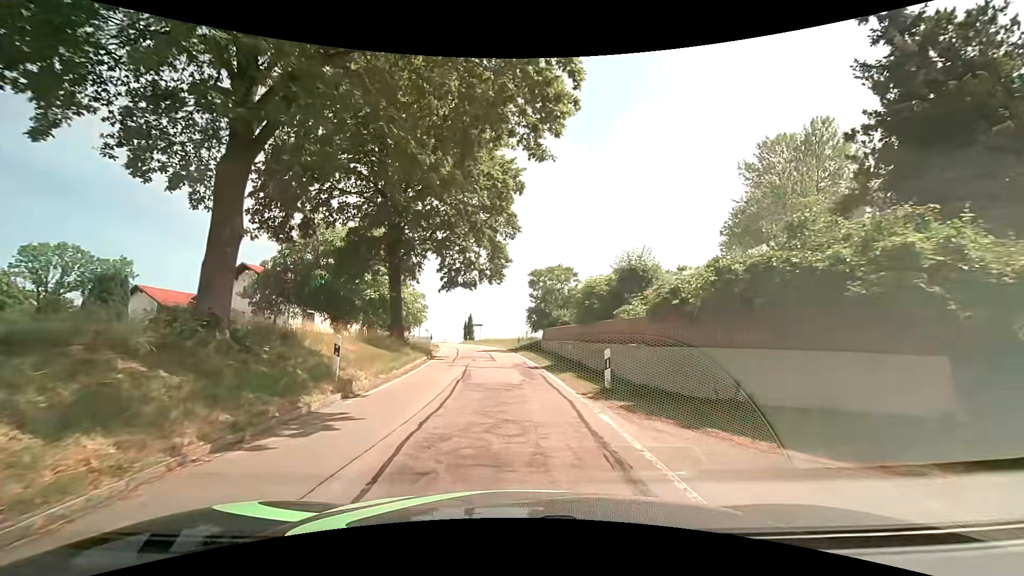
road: unclassified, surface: asphalt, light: Day
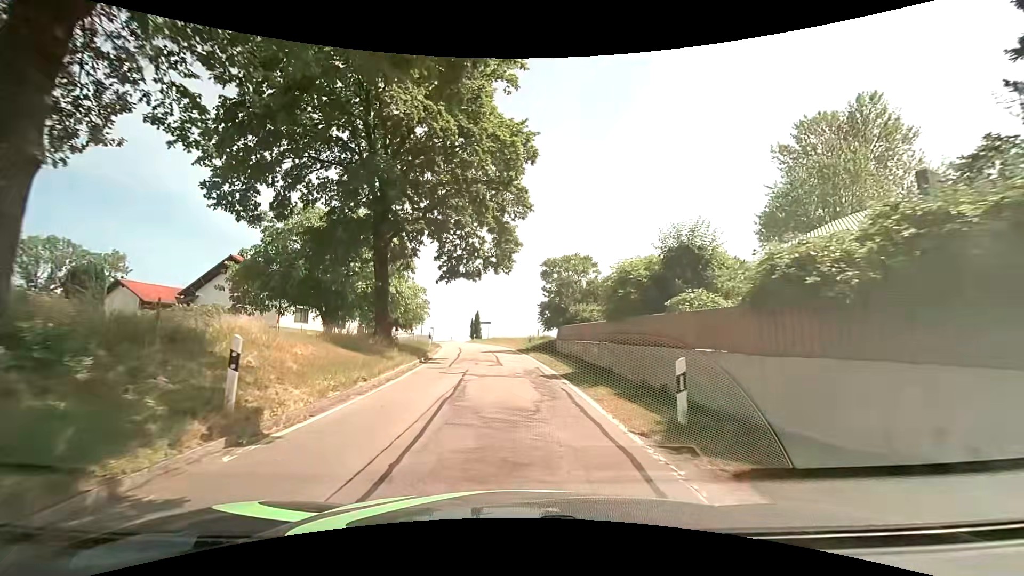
(0.0, +4.4) m; -1°
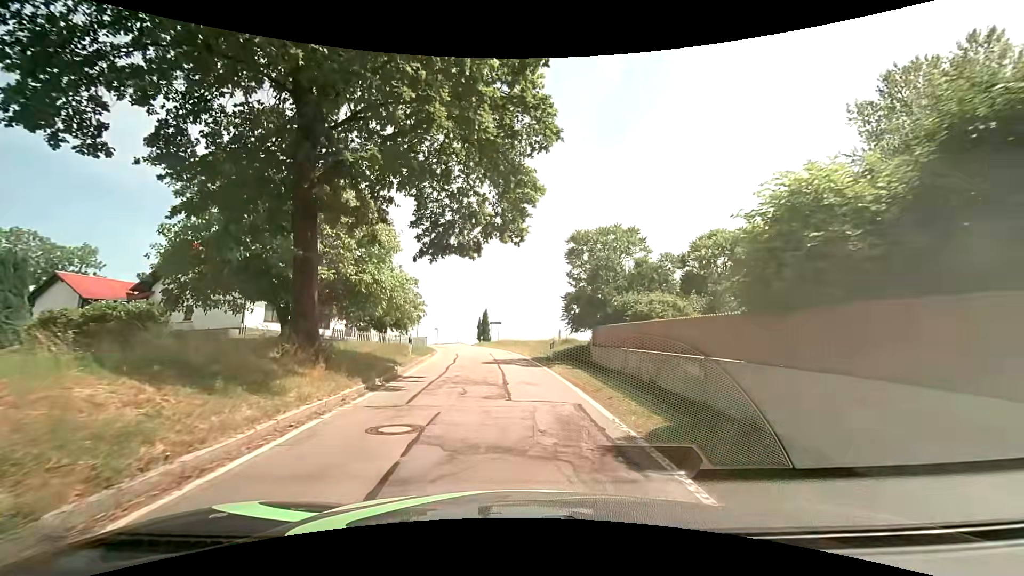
(-0.1, +8.8) m; -1°
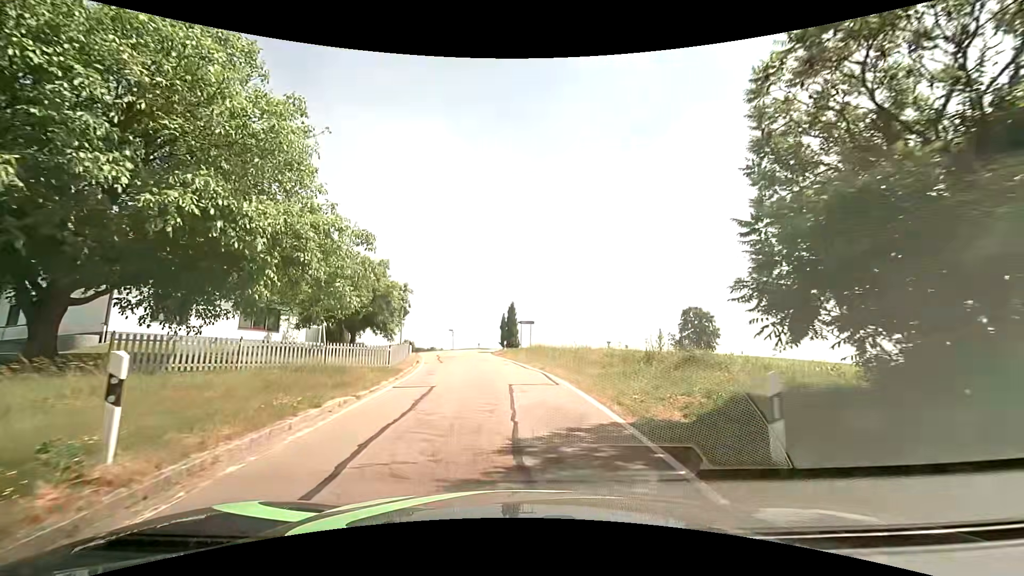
(-0.6, +16.6) m; -5°
